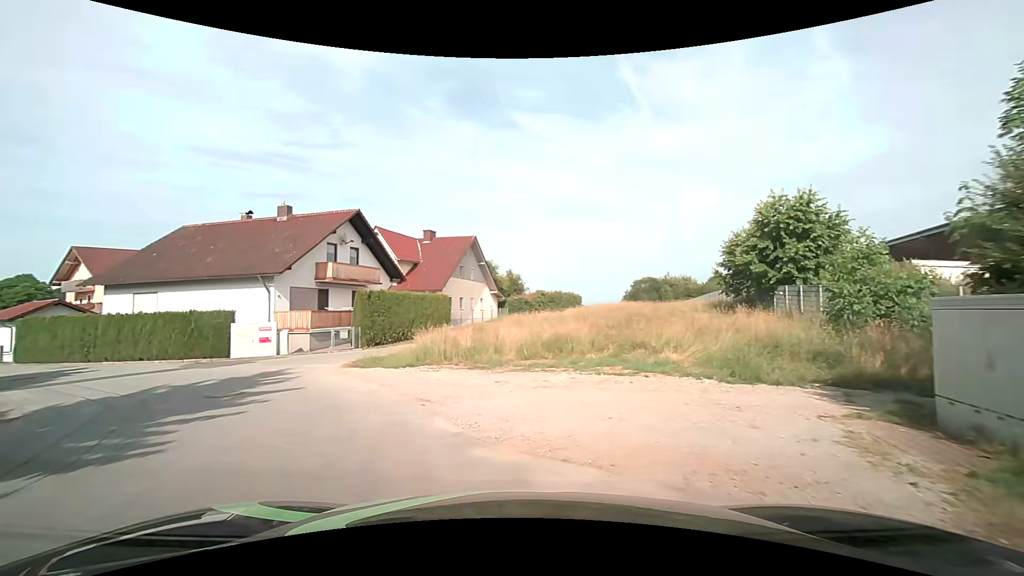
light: Day
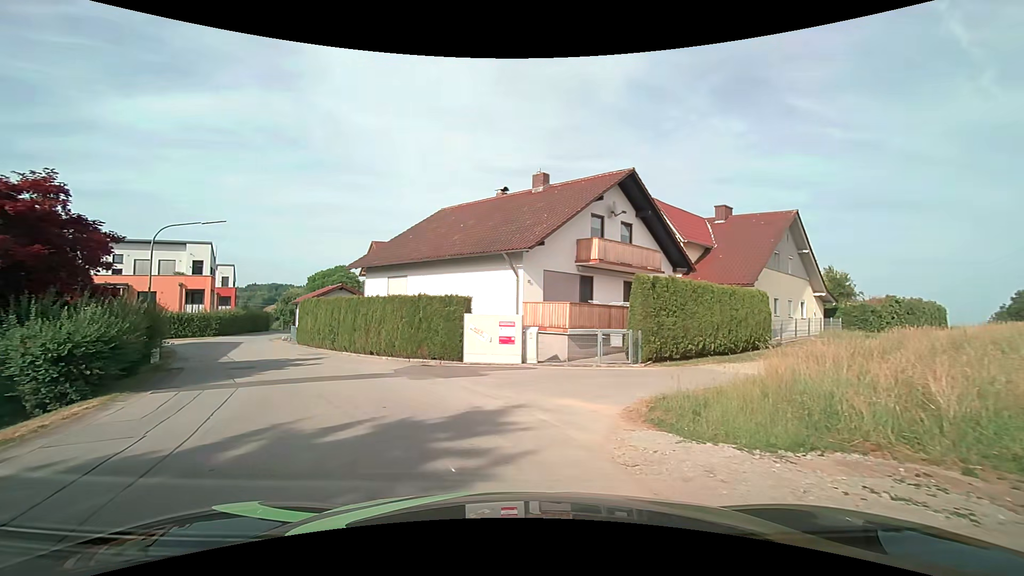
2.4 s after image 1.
(-2.5, +9.2) m; -29°
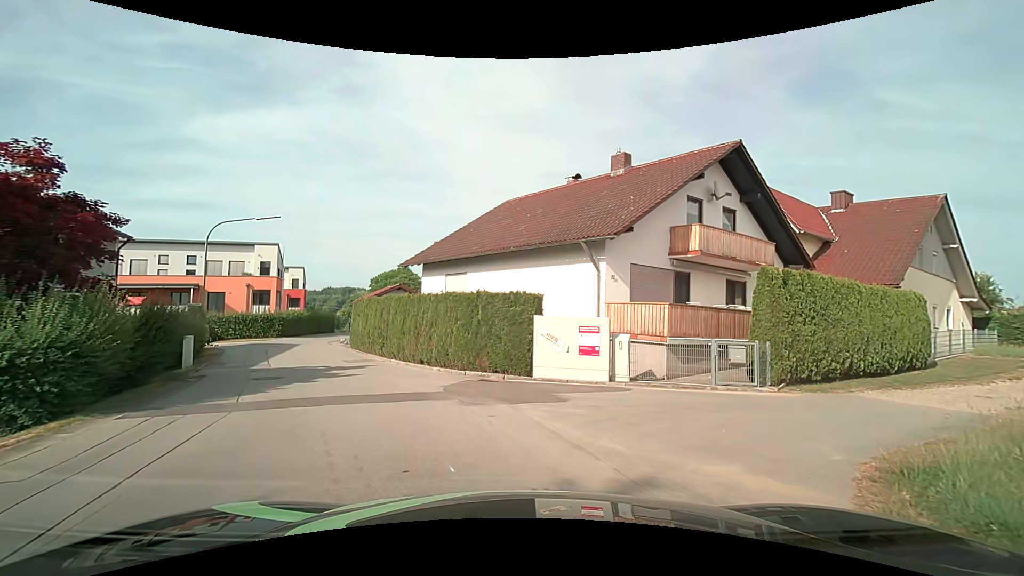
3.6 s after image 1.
(-0.3, +3.4) m; -7°
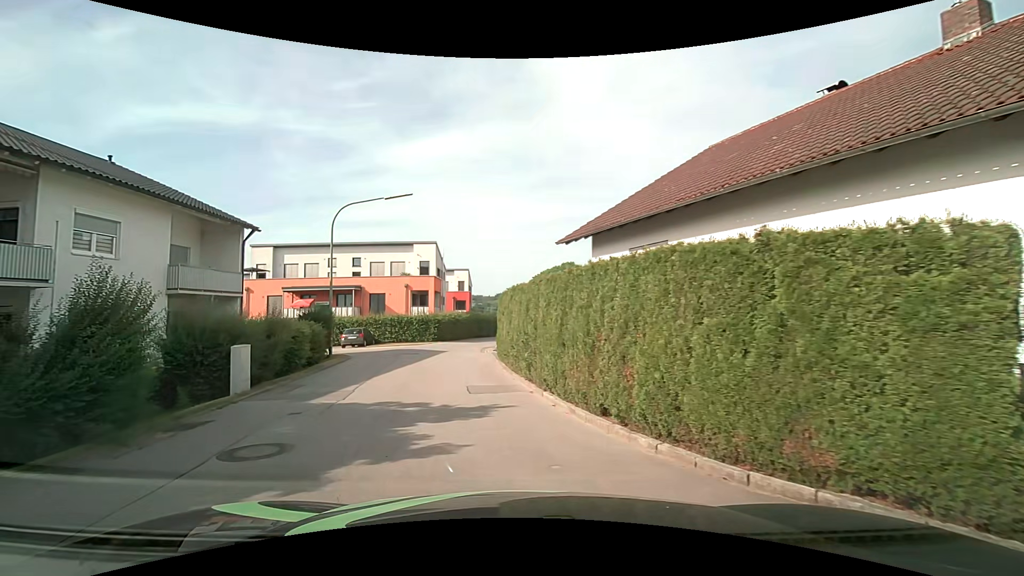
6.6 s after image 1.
(-1.1, +8.6) m; -18°
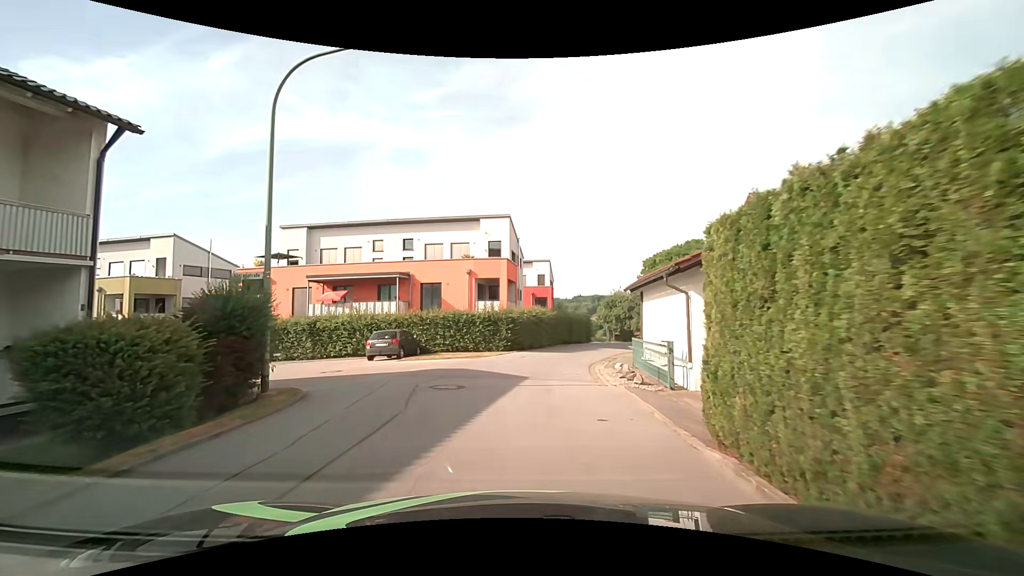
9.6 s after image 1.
(-1.9, +13.9) m; -9°
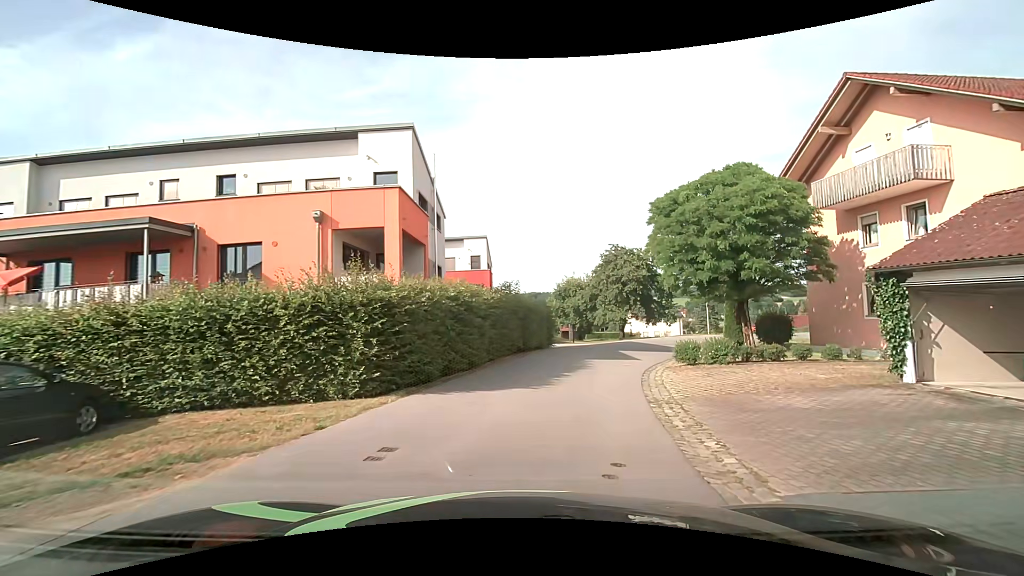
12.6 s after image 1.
(+0.7, +17.3) m; +7°
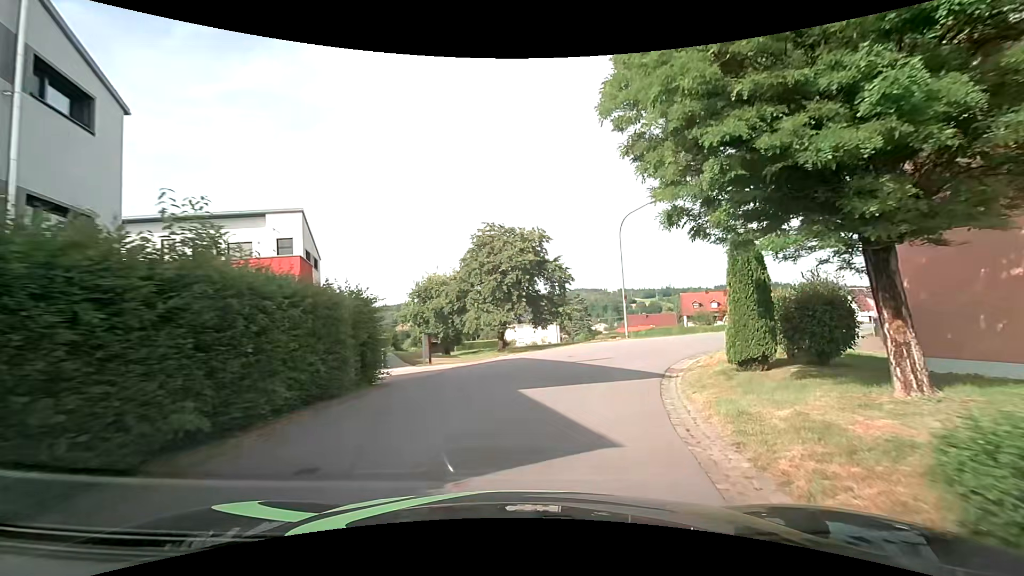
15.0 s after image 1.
(+1.9, +15.0) m; +14°
(+1, +10) (+4, +19) (+10, +27) (+19, +32) (+27, +37) (+36, +43) (+40, +51) (+40, +61) (+38, +71) (+34, +80) m
